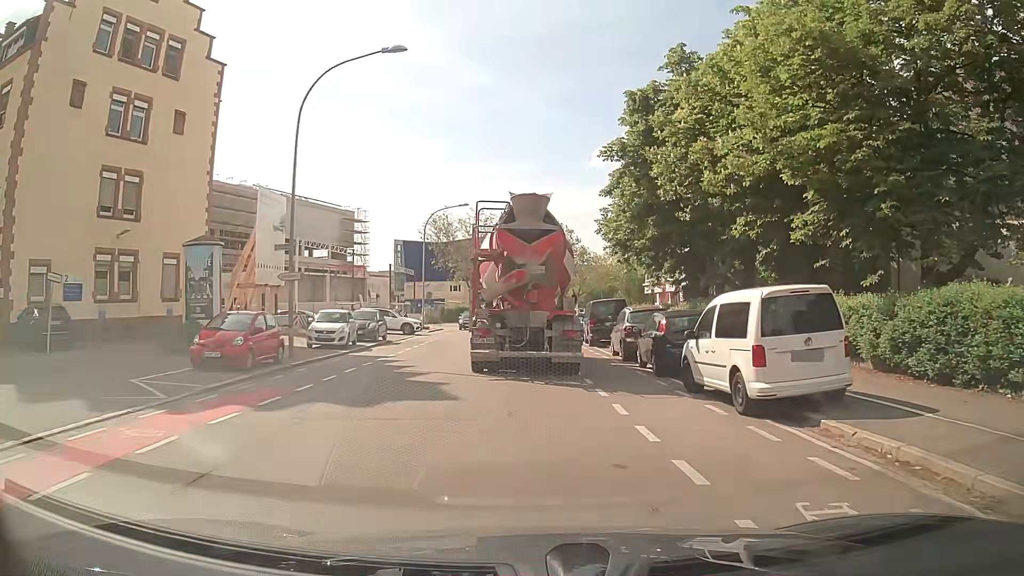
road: tertiary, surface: asphalt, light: Day
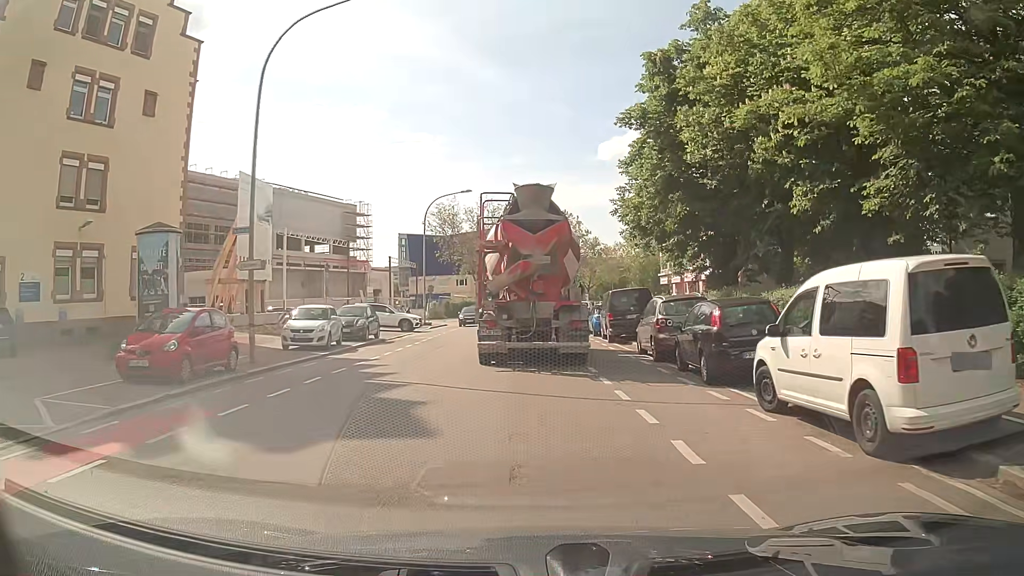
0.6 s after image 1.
(0.0, +3.8) m; -1°
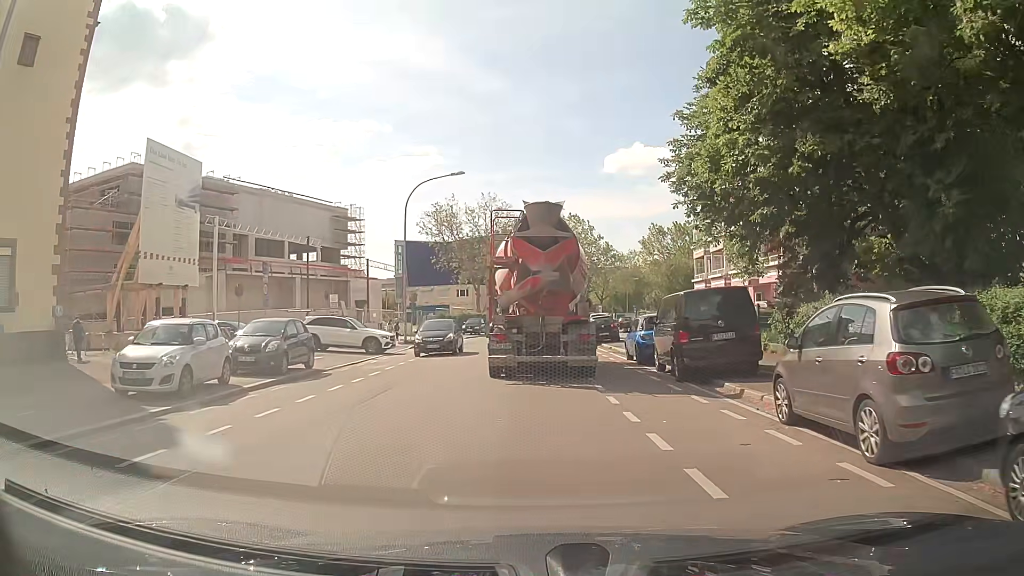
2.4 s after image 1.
(-0.1, +10.7) m; 0°
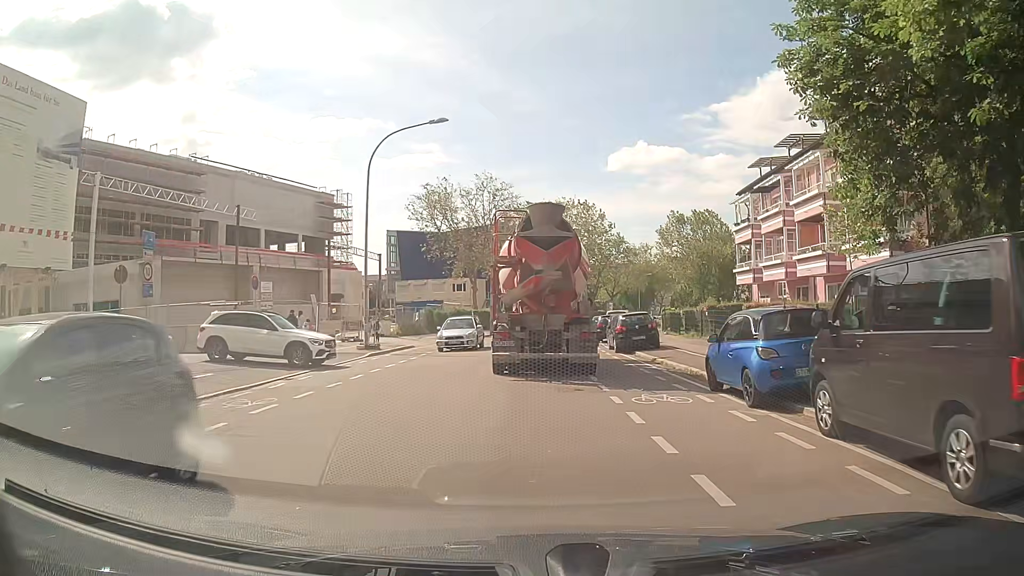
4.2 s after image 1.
(-0.1, +10.3) m; -2°
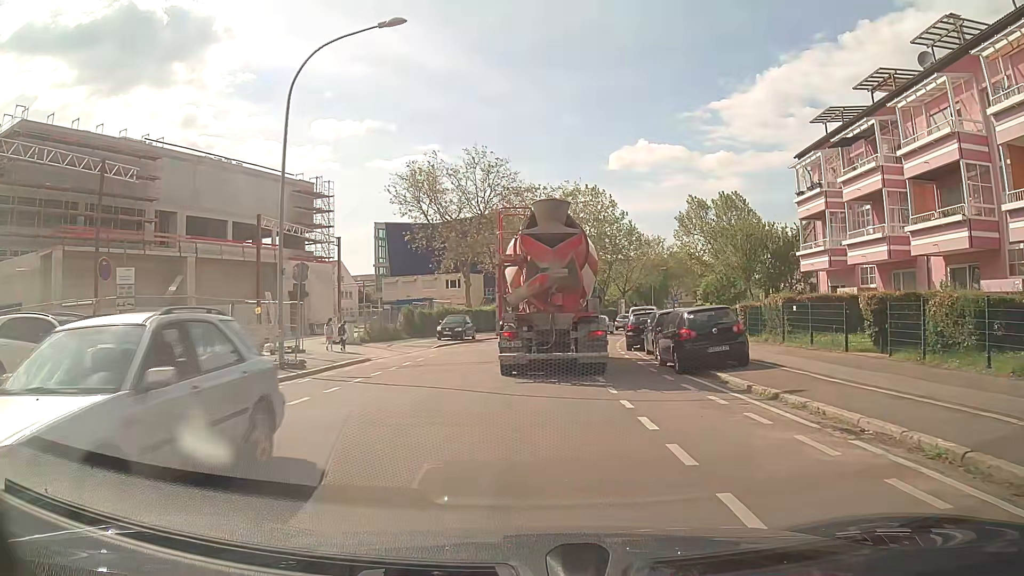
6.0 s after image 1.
(+0.4, +10.5) m; +2°
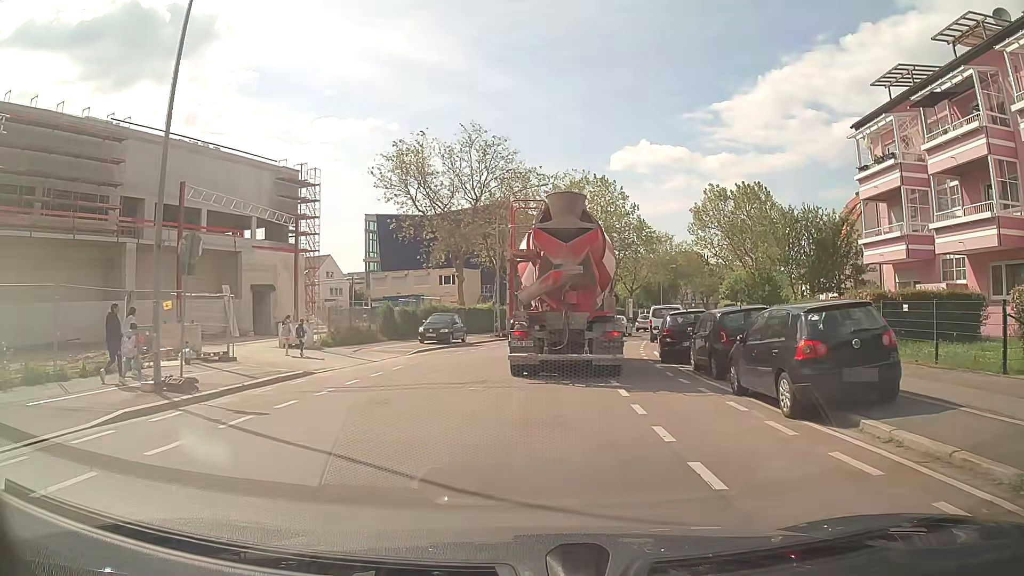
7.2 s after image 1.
(0.0, +6.8) m; 0°
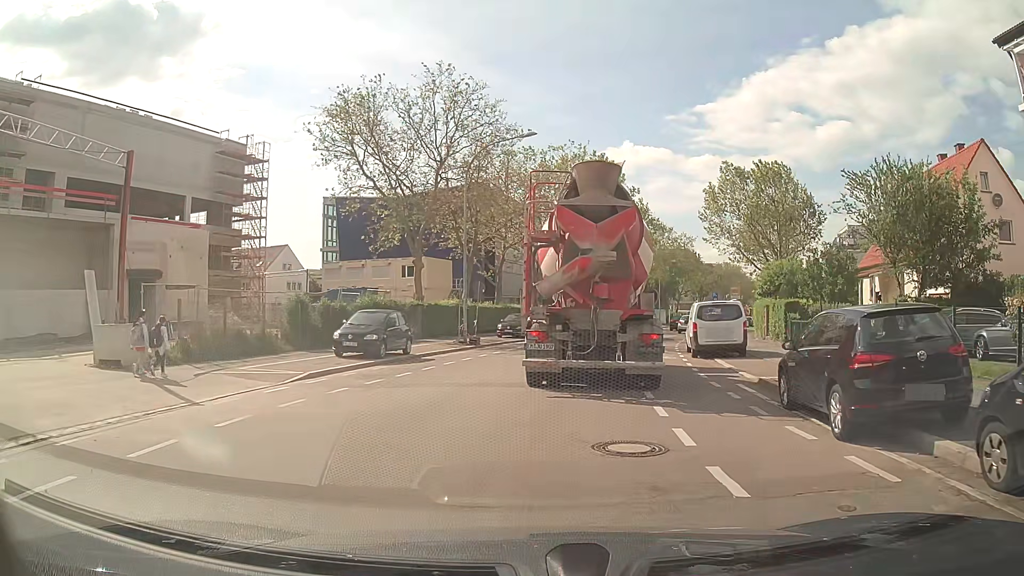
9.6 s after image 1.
(-0.1, +12.1) m; -1°
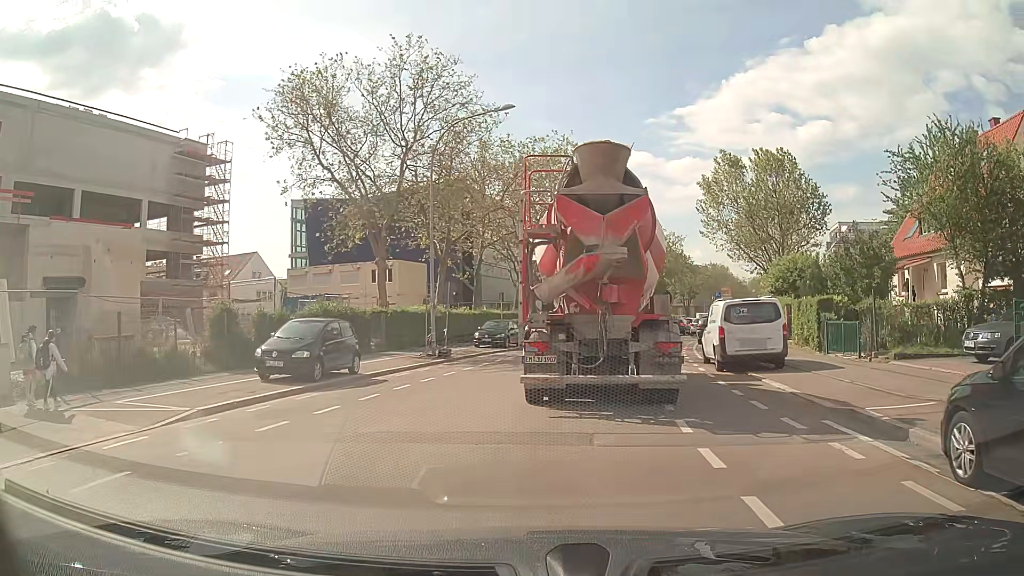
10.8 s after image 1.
(+0.2, +5.0) m; +3°
